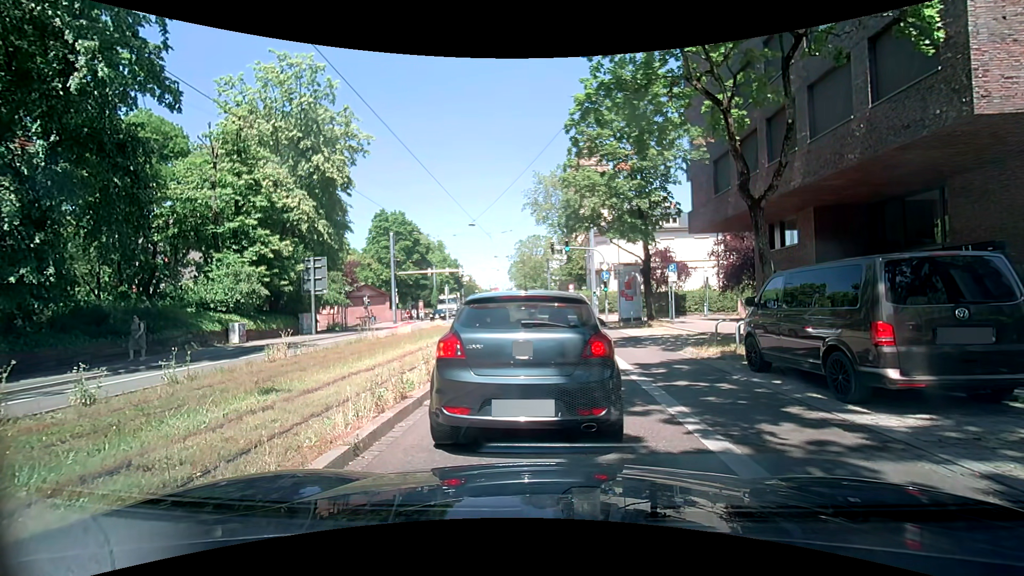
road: primary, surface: asphalt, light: Day
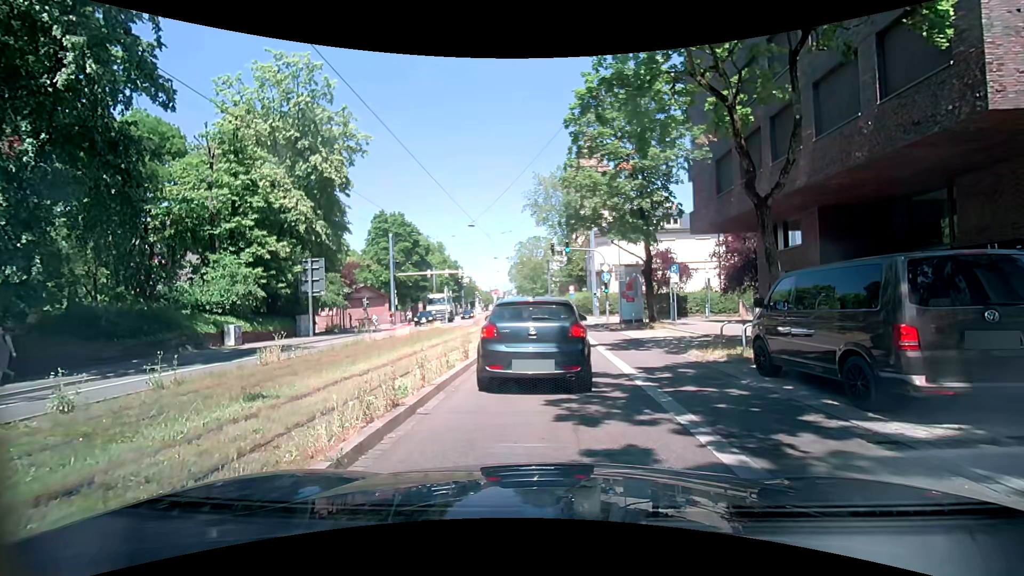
(0.0, +0.4) m; 0°
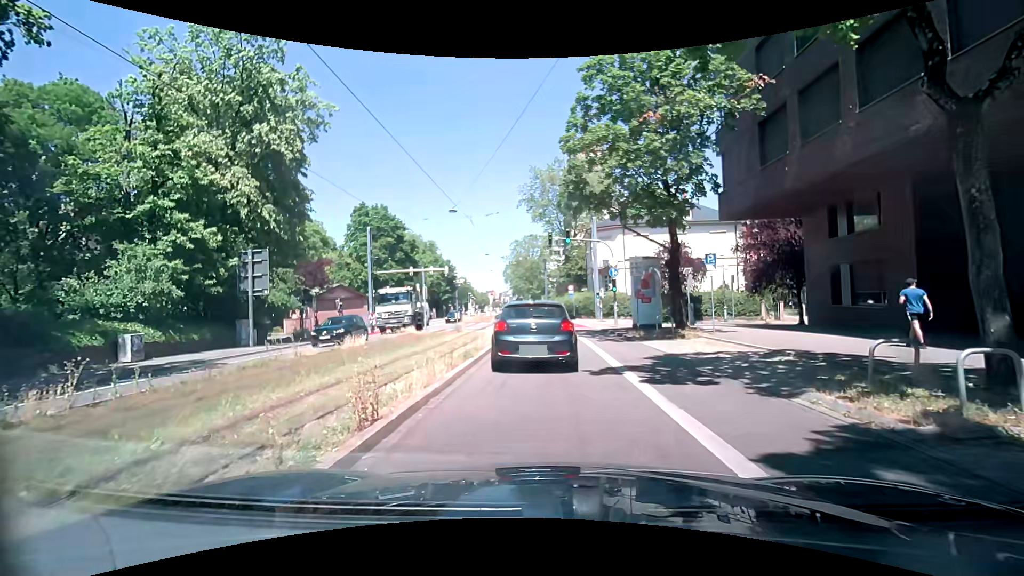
(+0.4, +6.6) m; +3°
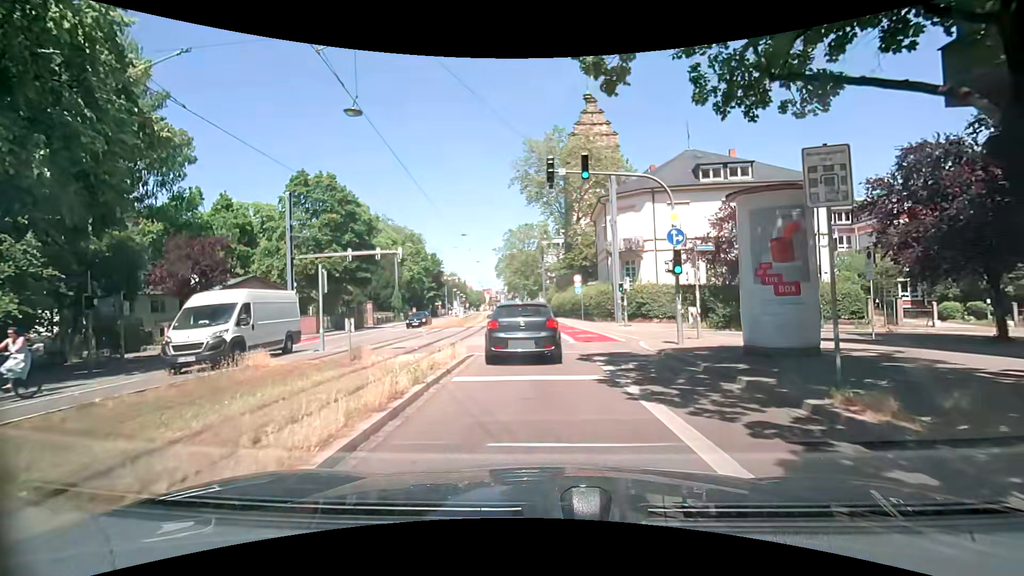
(-0.3, +15.7) m; -2°
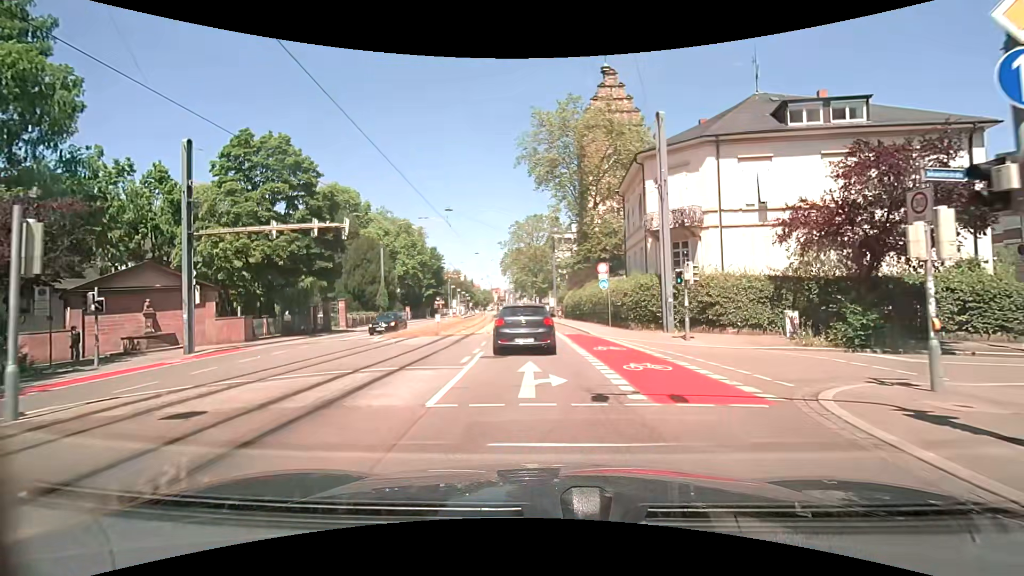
(0.0, +11.6) m; -1°
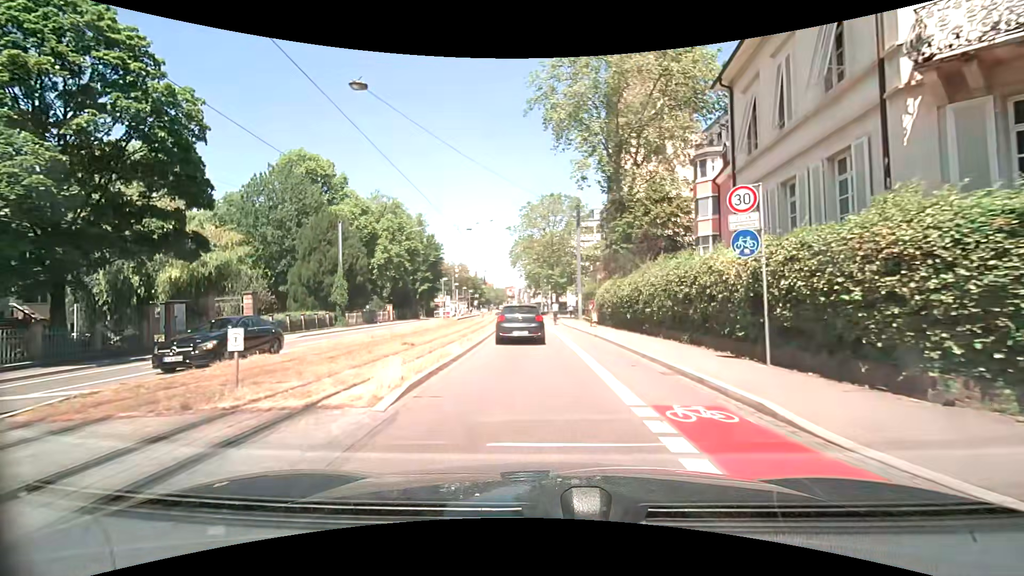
(0.0, +18.9) m; 0°
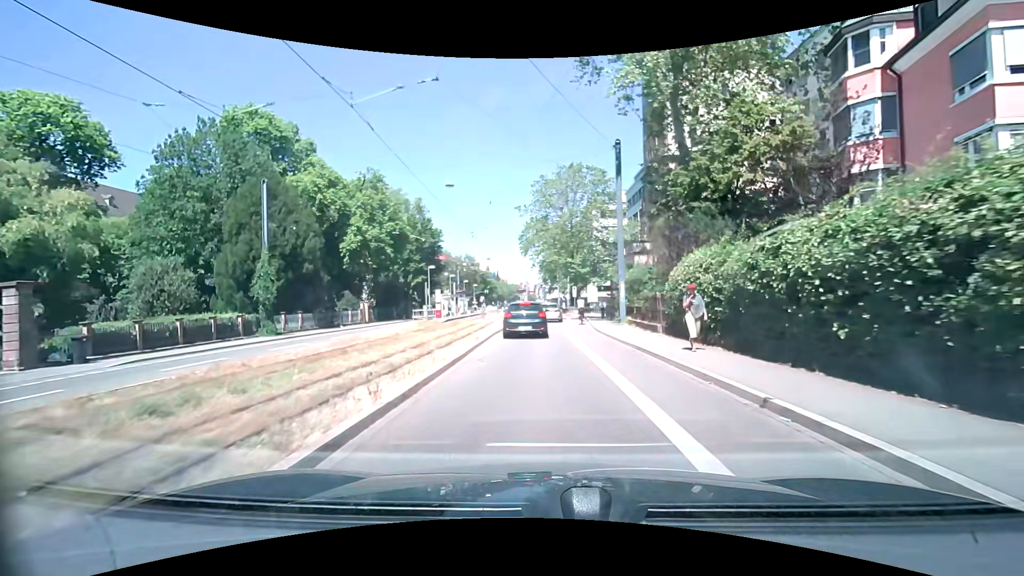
(-0.4, +15.9) m; -3°
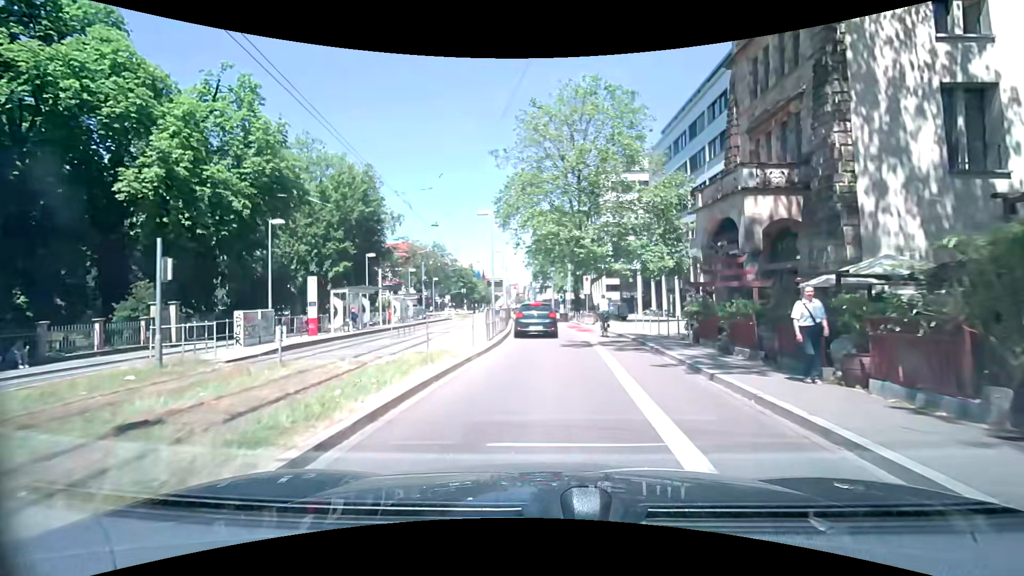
(+0.1, +27.5) m; +2°
(0, +10) (0, +20) (0, +30) (-1, +40) (-2, +50) (-2, +60) (-3, +70) (-3, +80) (-4, +90) (-5, +100) m
